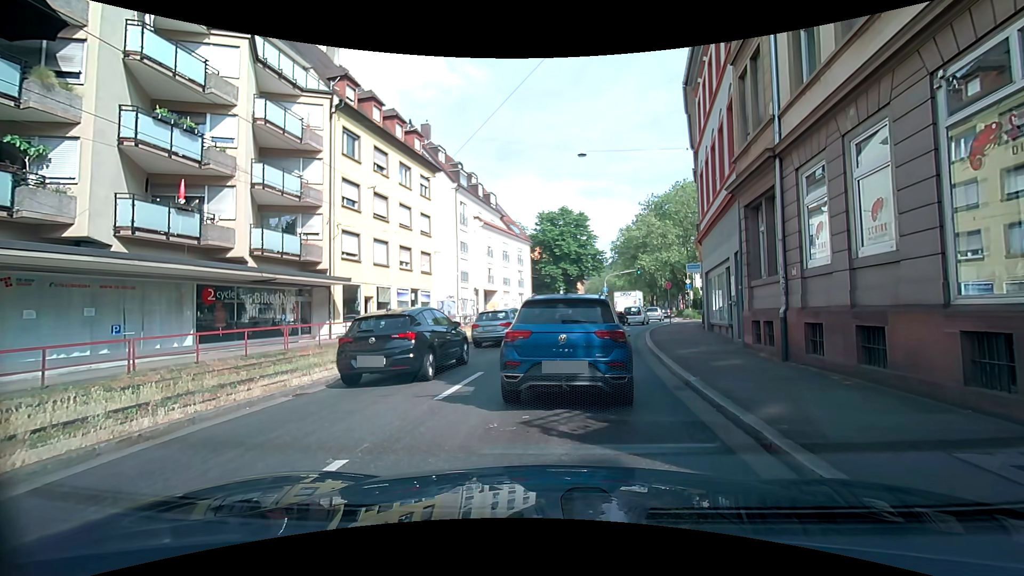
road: primary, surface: asphalt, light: Day
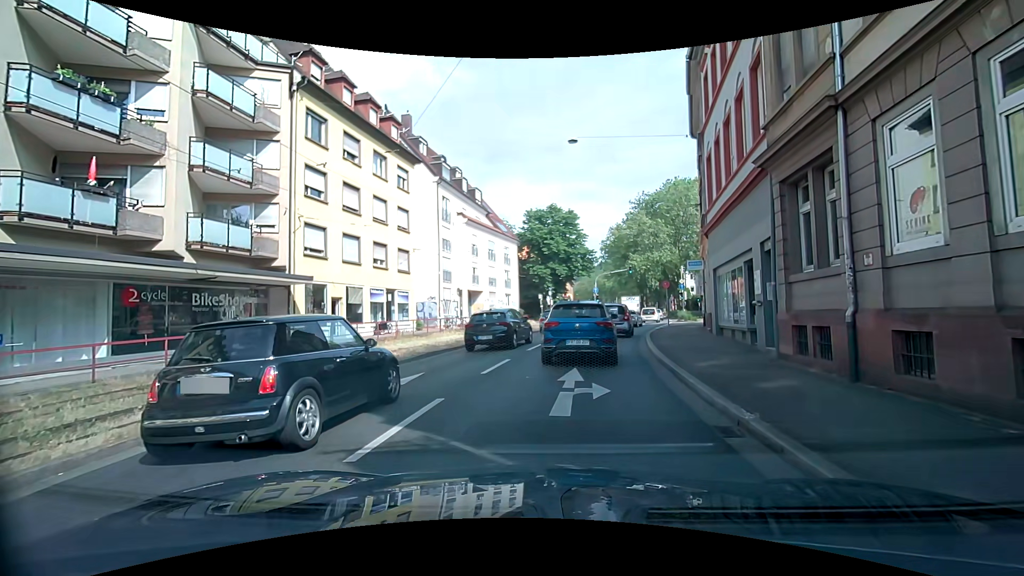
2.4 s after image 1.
(+0.1, +3.1) m; +2°
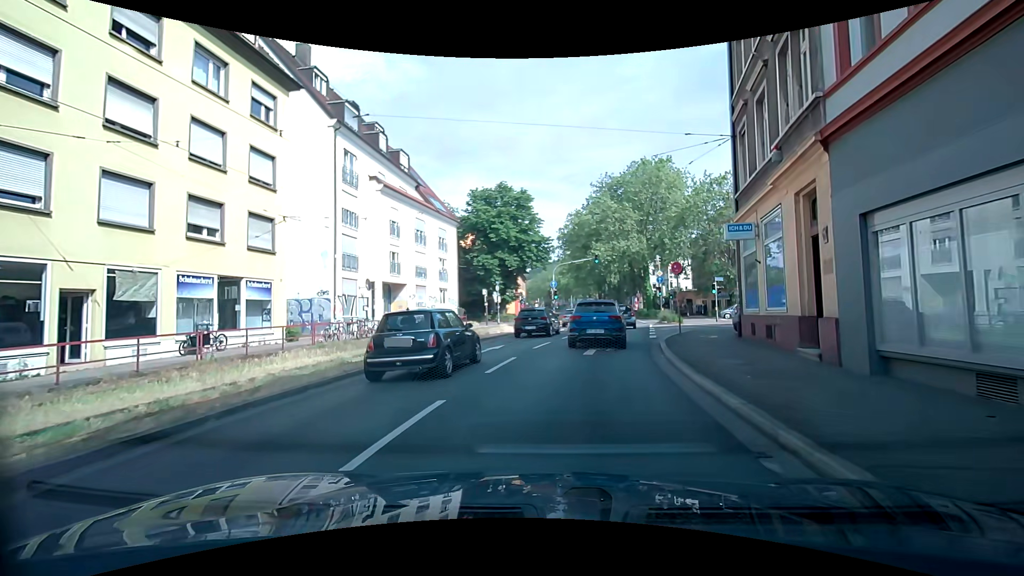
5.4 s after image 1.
(+0.5, +12.4) m; +6°
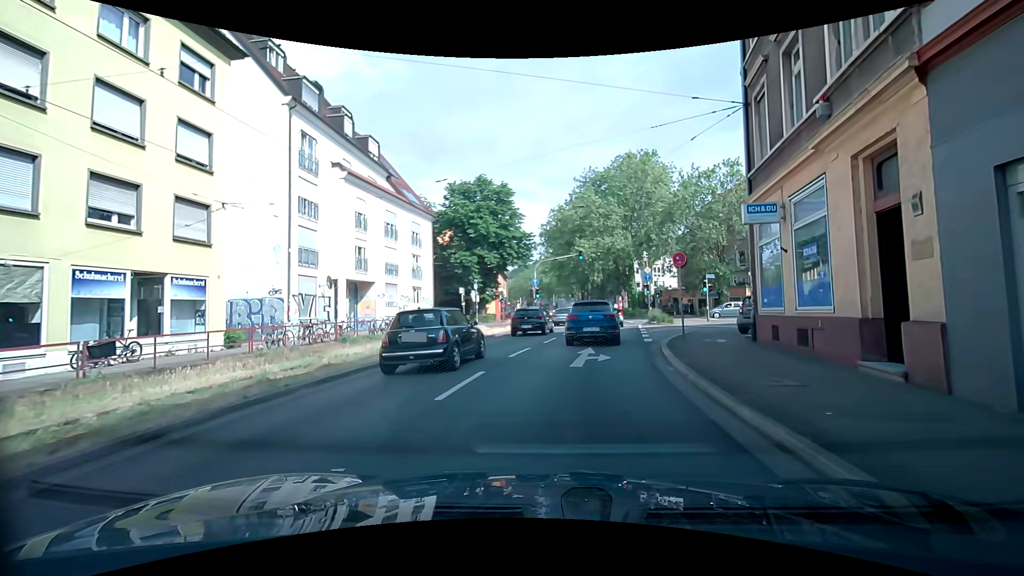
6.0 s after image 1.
(0.0, +3.0) m; +2°
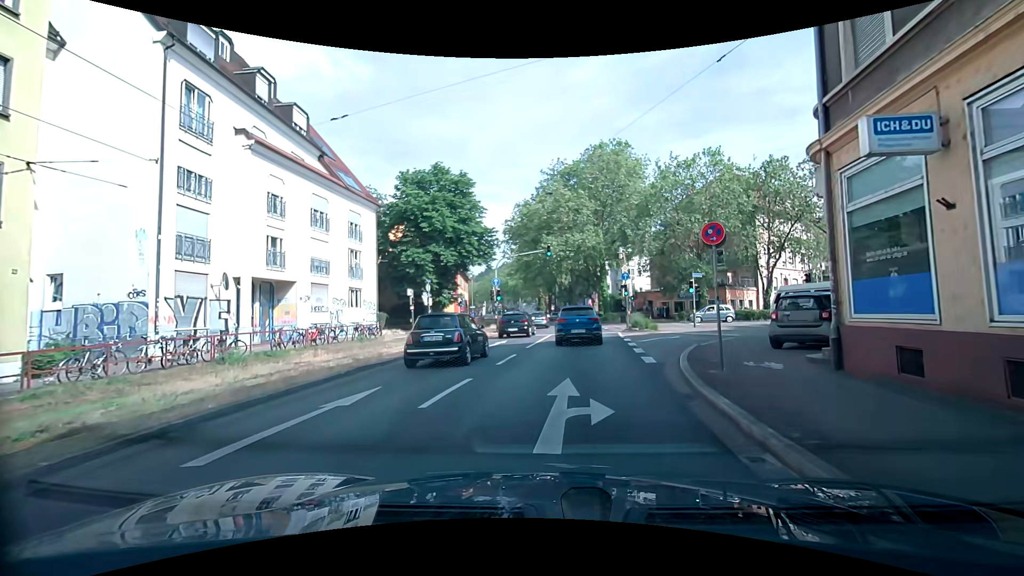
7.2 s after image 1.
(+0.1, +6.2) m; +3°
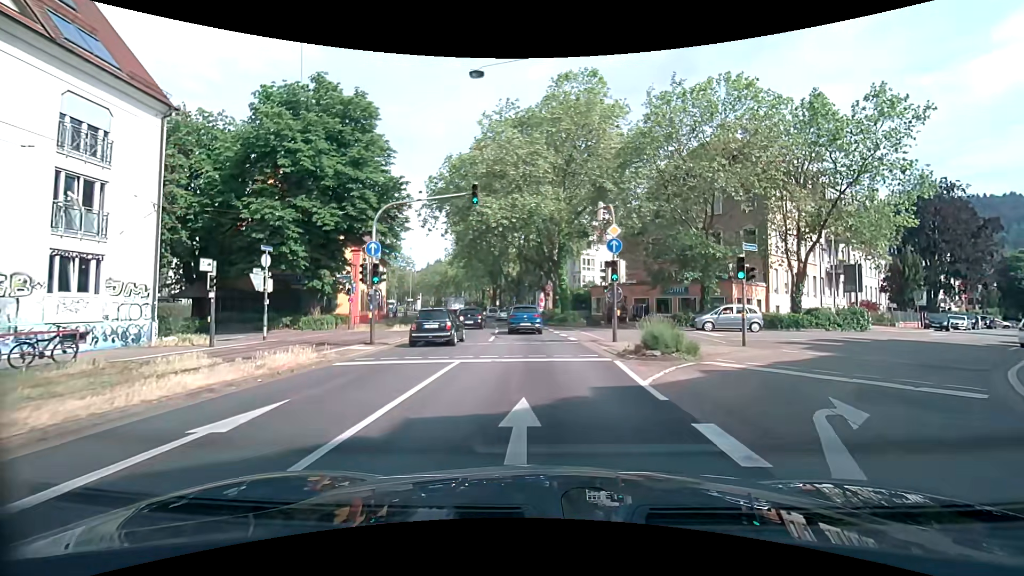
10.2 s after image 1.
(+1.1, +17.1) m; +5°
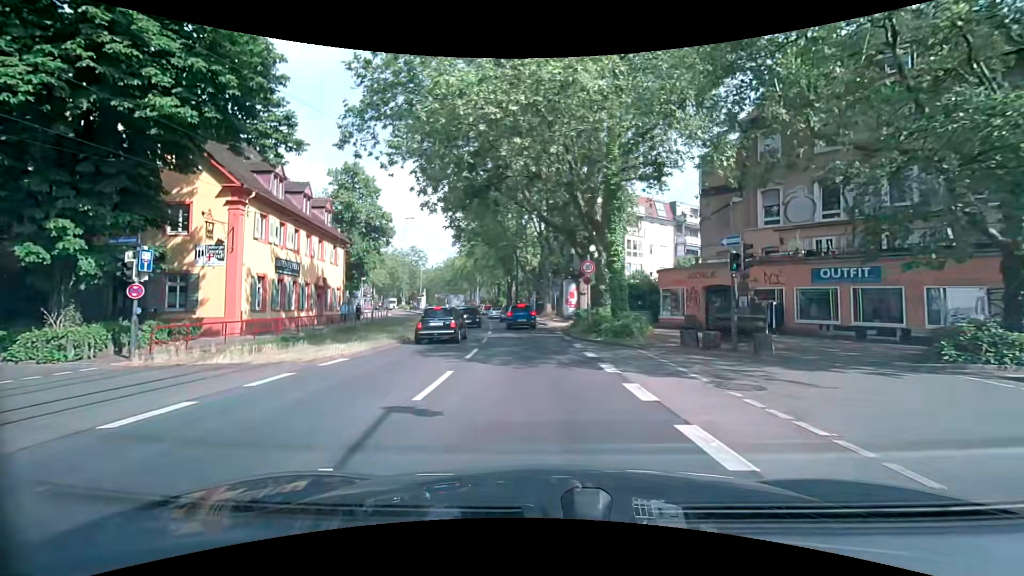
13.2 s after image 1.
(+0.3, +20.1) m; -1°
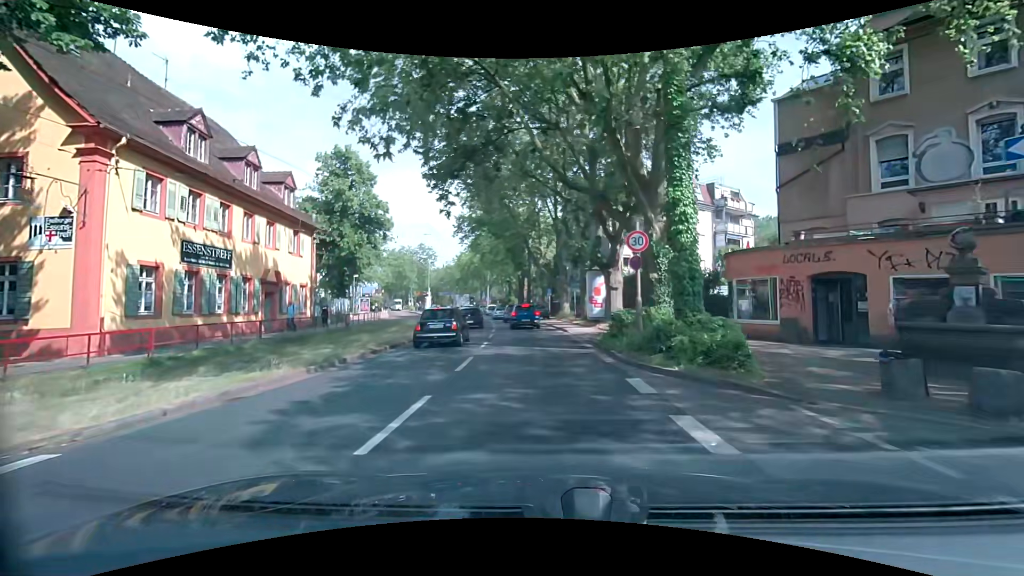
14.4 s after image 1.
(-0.1, +8.6) m; -2°
